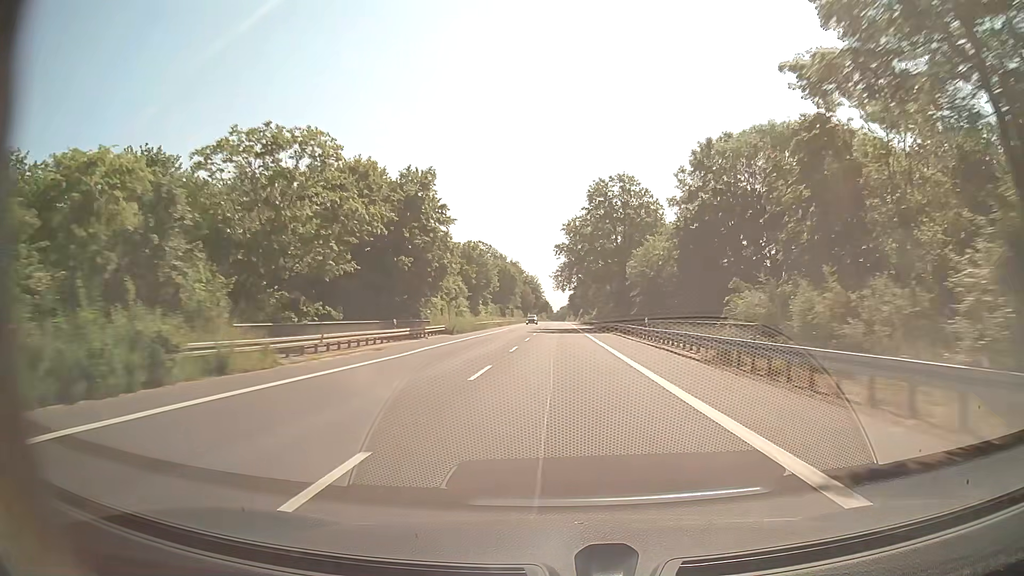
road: secondary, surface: asphalt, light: Day
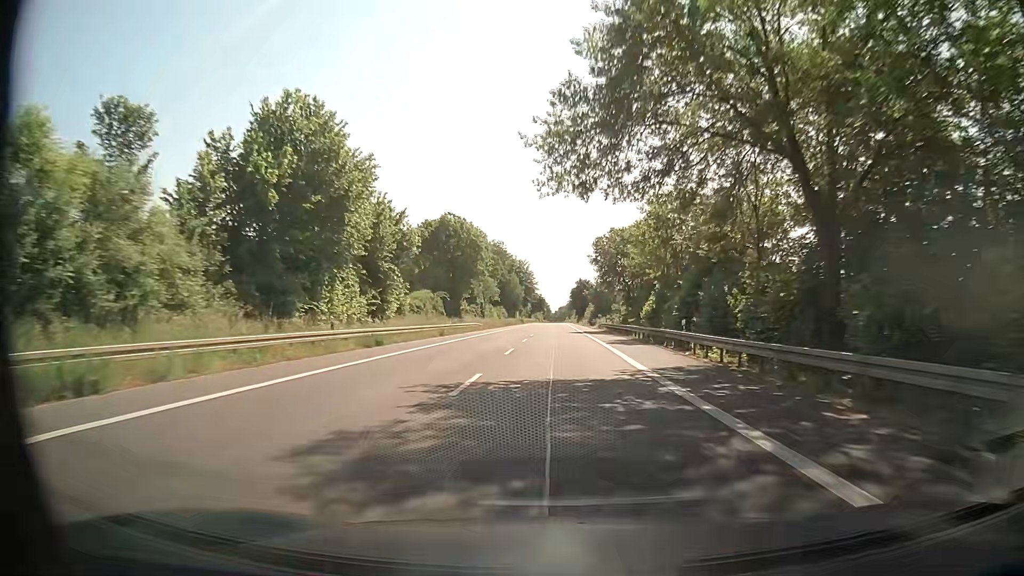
(+0.1, +63.1) m; 0°
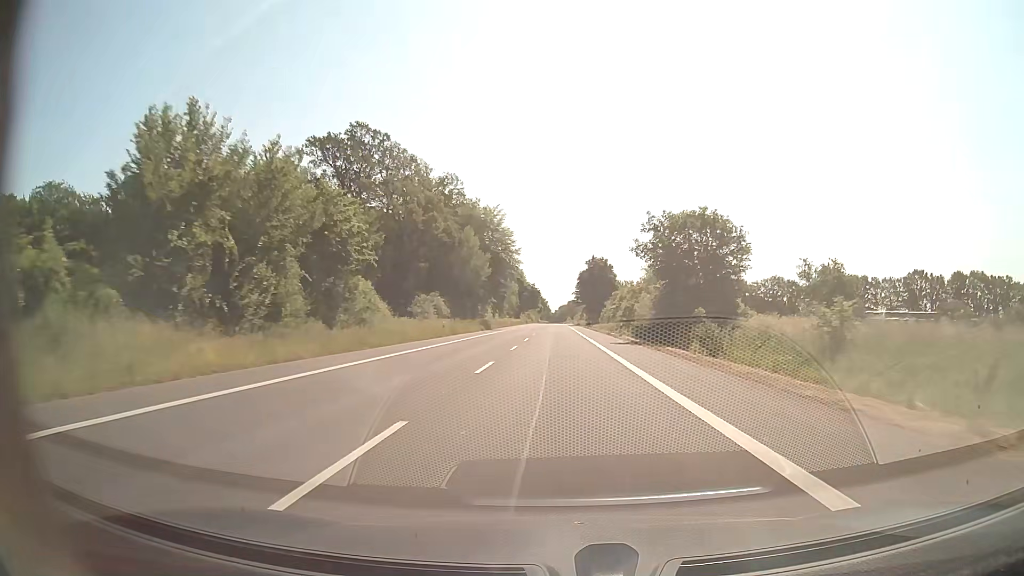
(+0.1, +79.1) m; 0°
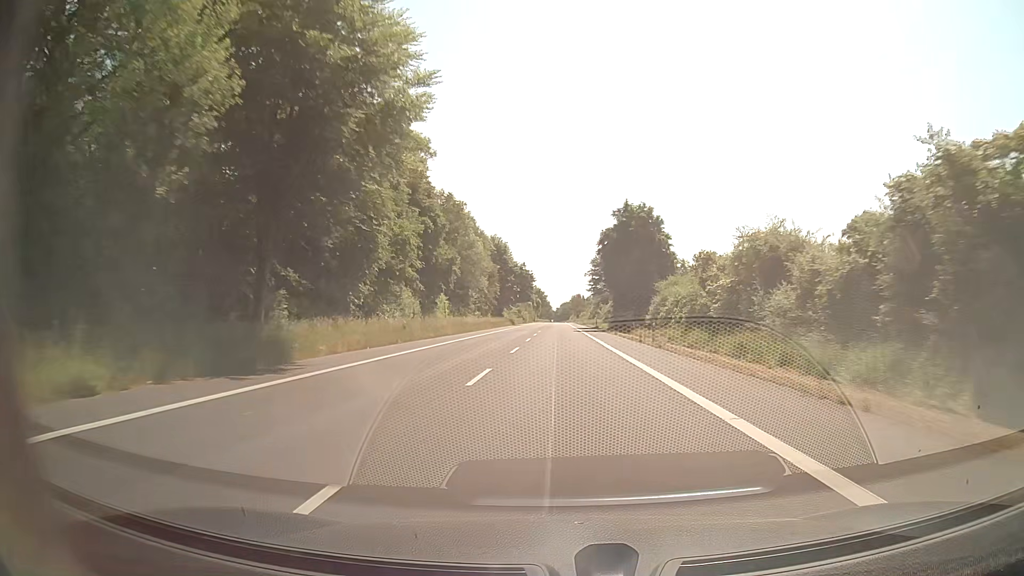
(-0.2, +63.4) m; 0°
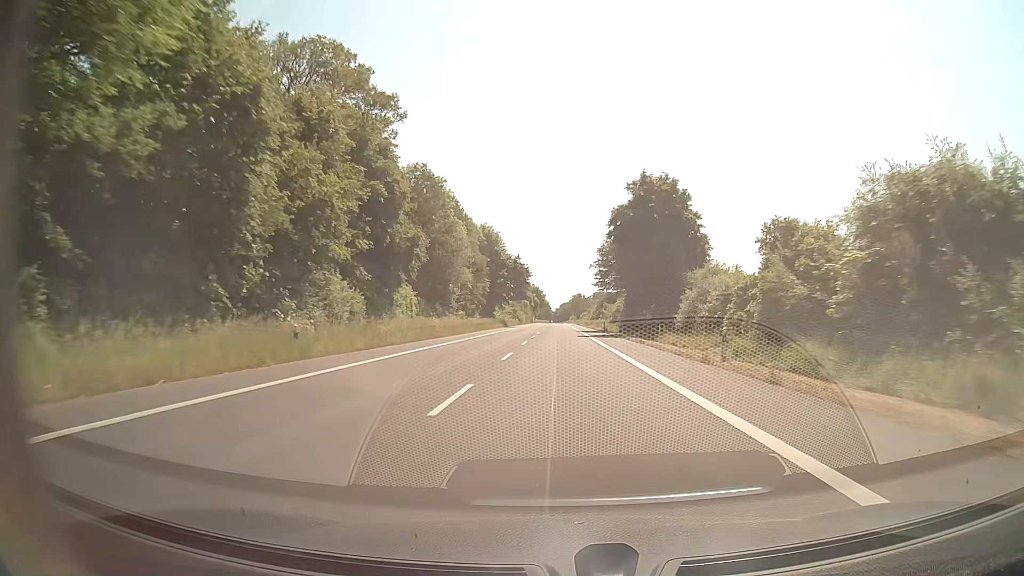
(0.0, +15.9) m; 0°
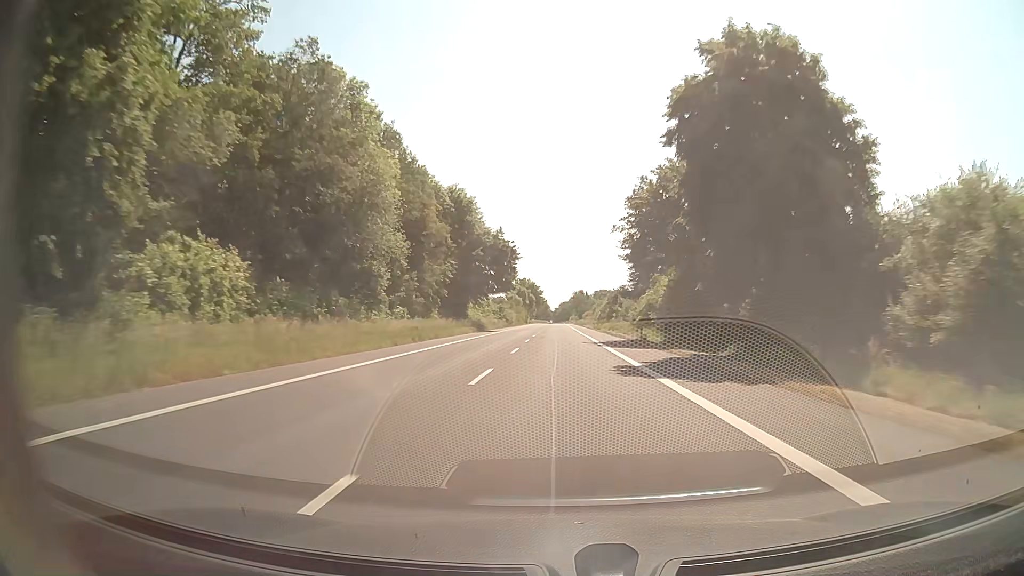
(0.0, +31.7) m; 0°
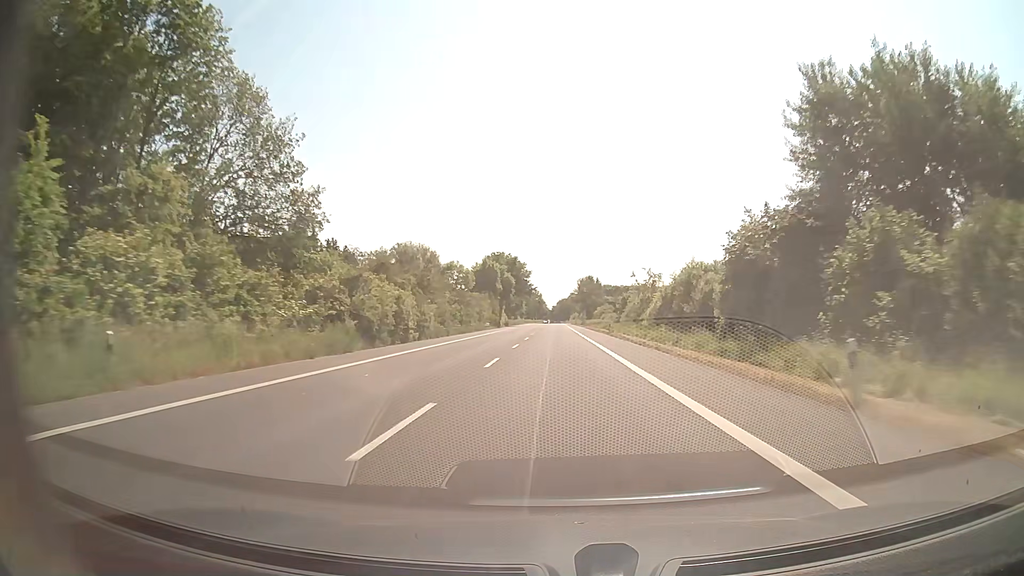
(+0.2, +79.3) m; 0°
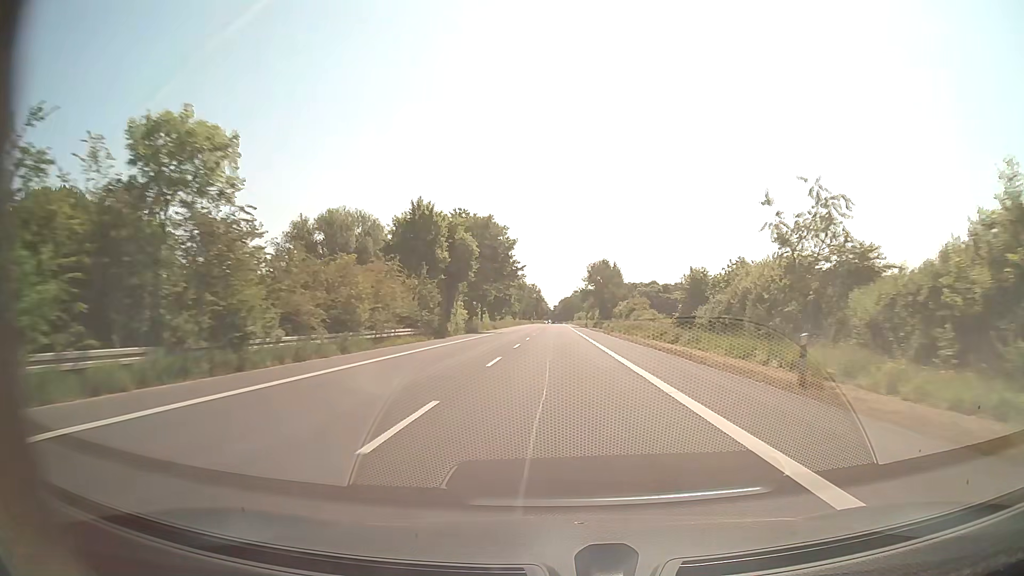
(-0.1, +47.6) m; 0°
(0, +10) (0, +20) (0, +30) (0, +40) (0, +50) (0, +60) (0, +70) (0, +80) (0, +90) (0, +100) m
